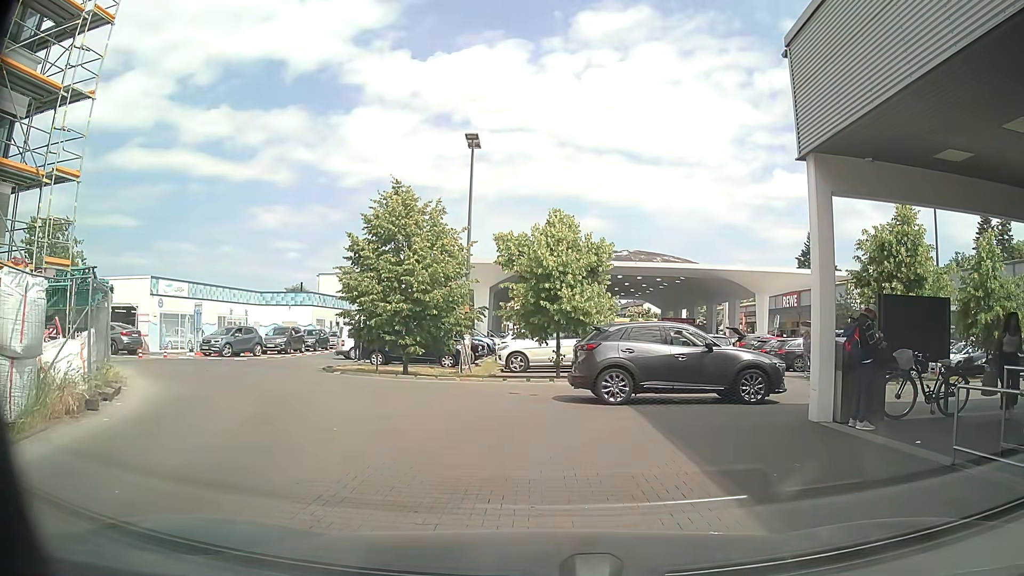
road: service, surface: paving_stones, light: Day
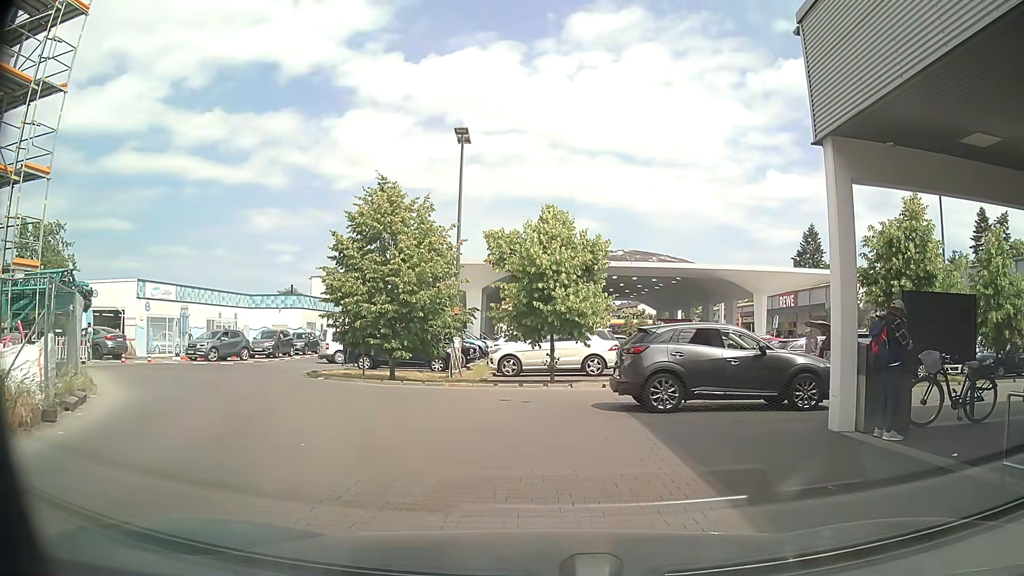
(0.0, +1.0) m; -1°
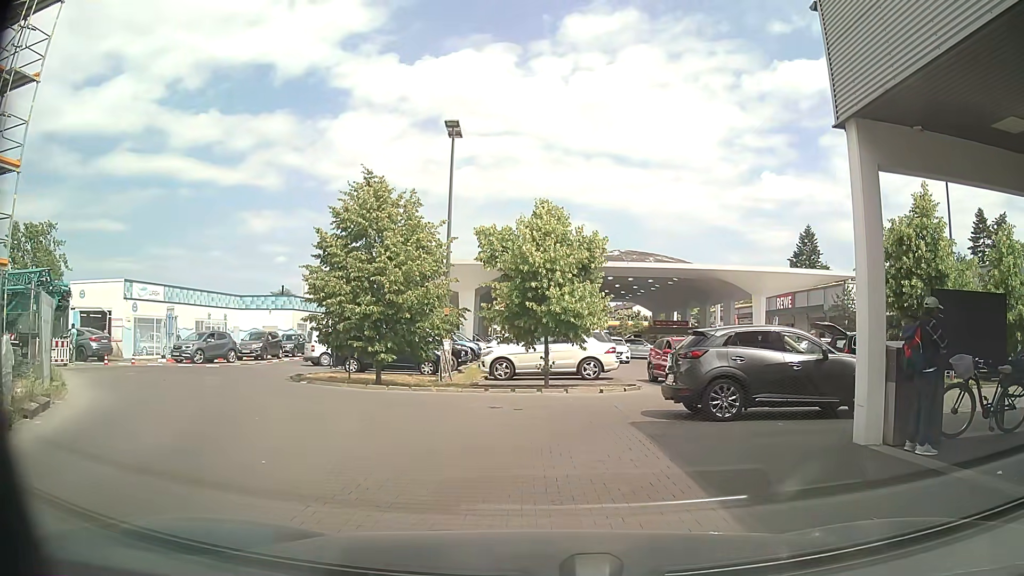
(0.0, +1.0) m; +2°
